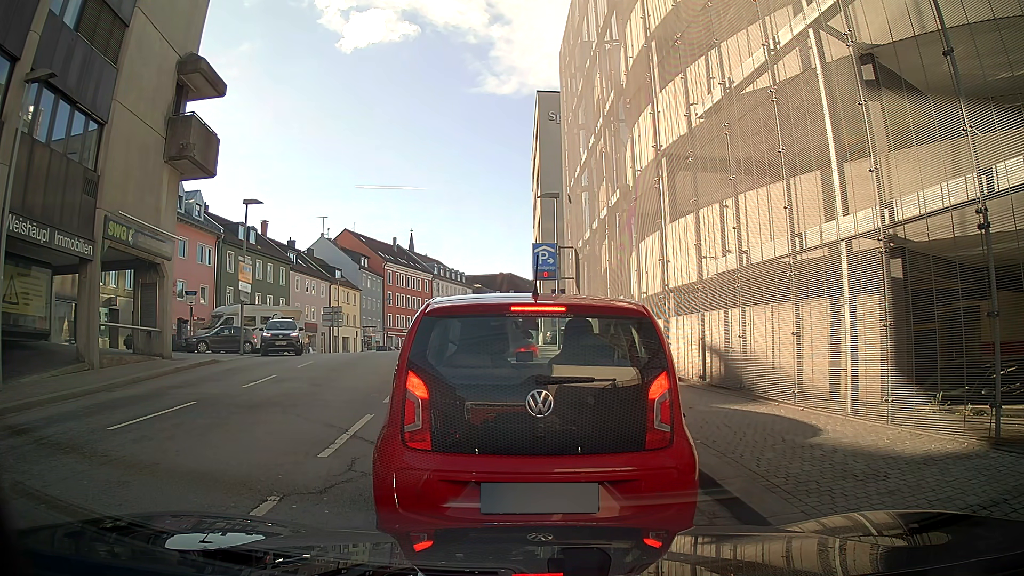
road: tertiary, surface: asphalt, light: Day
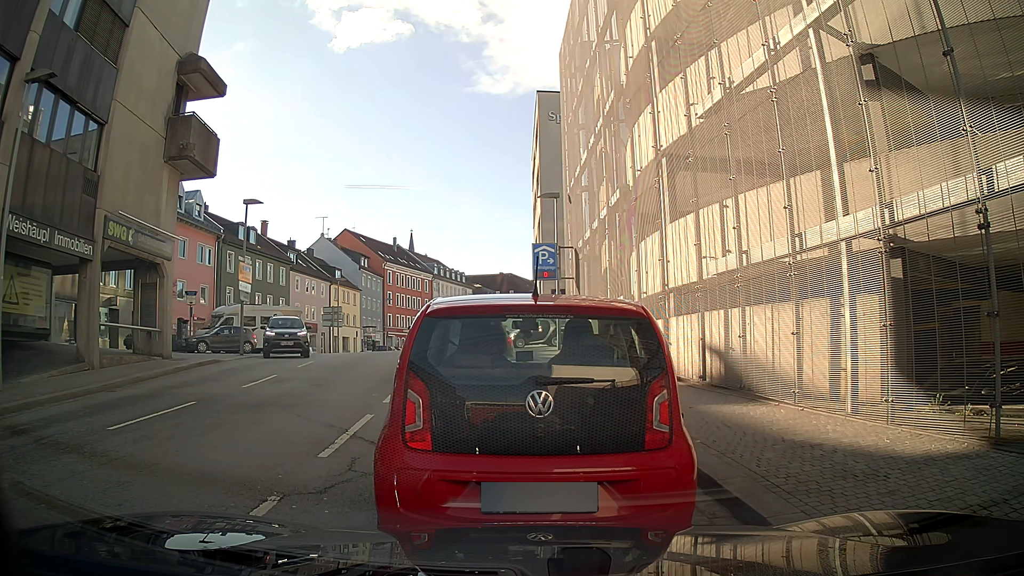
(0.0, 0.0) m; 0°
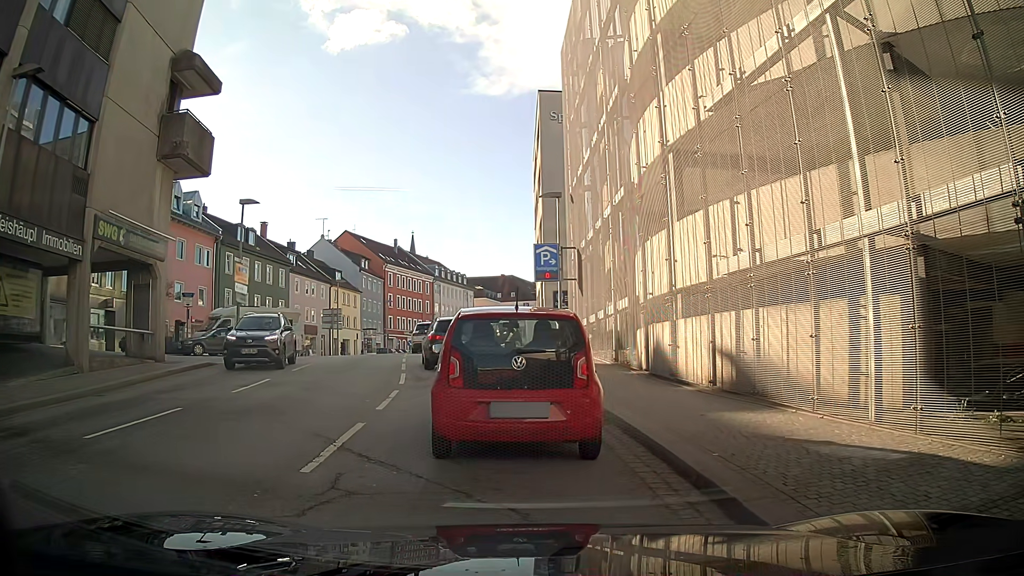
(0.0, +0.6) m; 0°
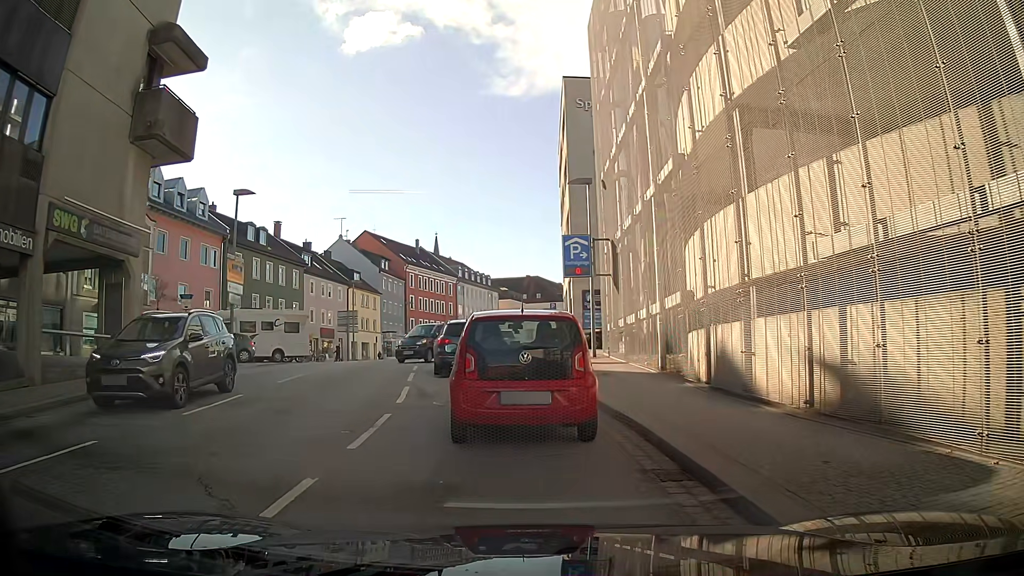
(0.0, +3.2) m; -2°
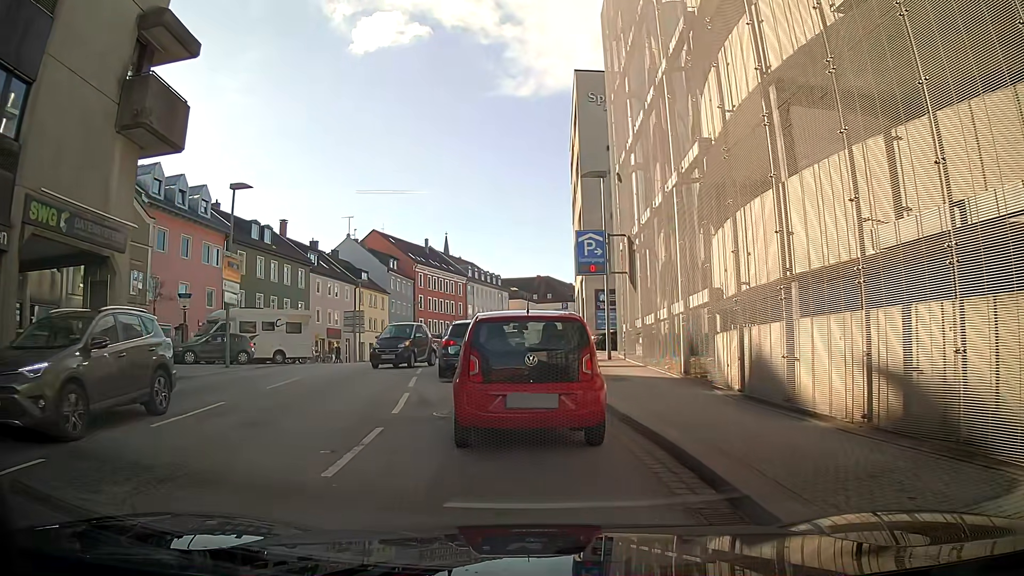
(0.0, +1.3) m; -2°
